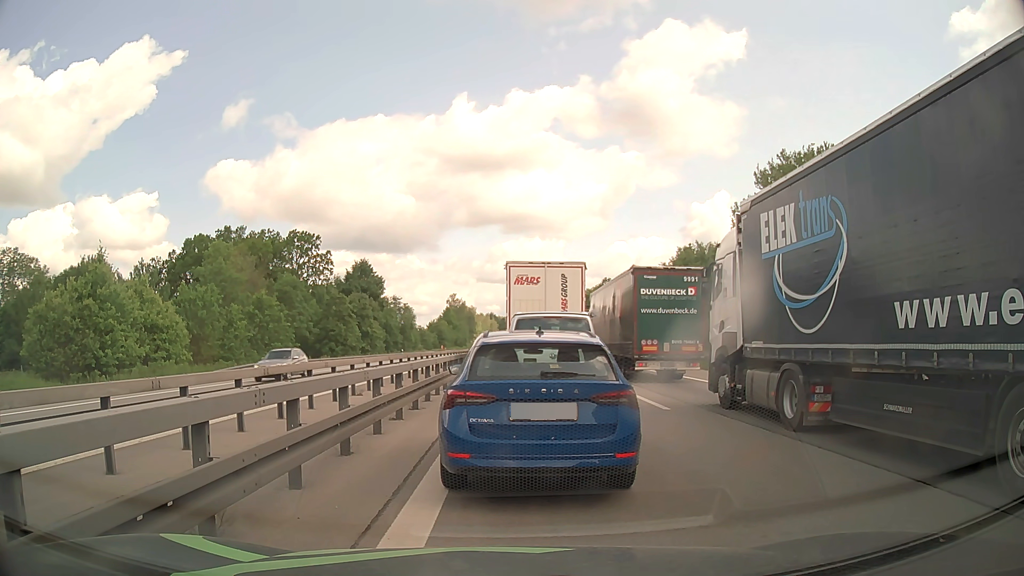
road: motorway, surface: asphalt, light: Day
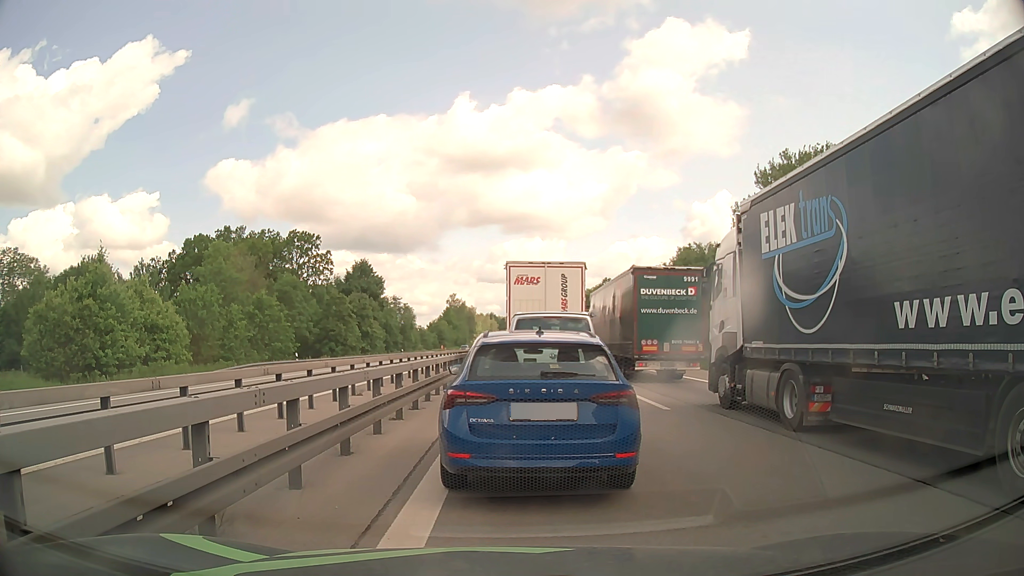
(0.0, 0.0) m; 0°
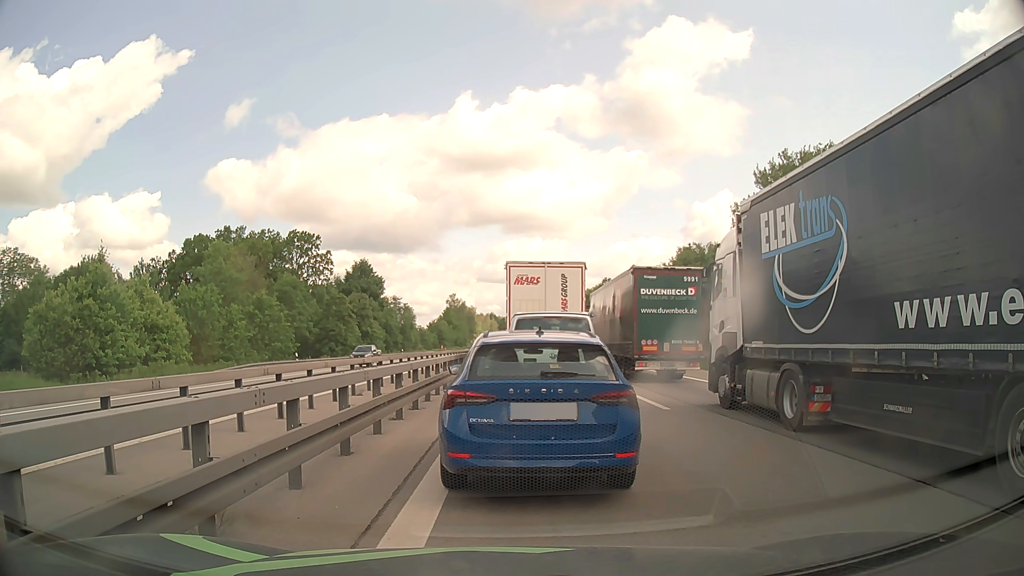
(0.0, 0.0) m; 0°
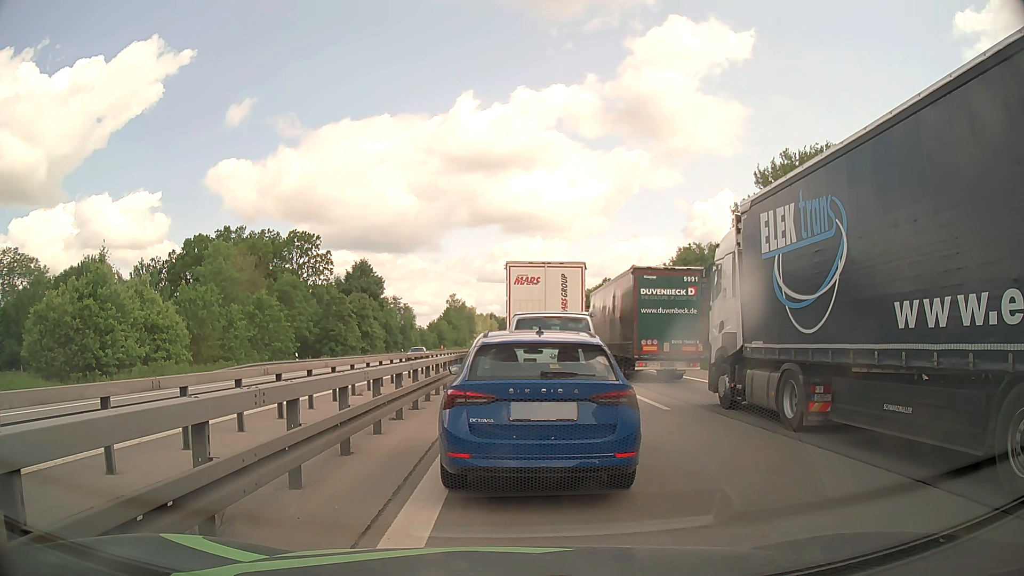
(0.0, 0.0) m; 0°
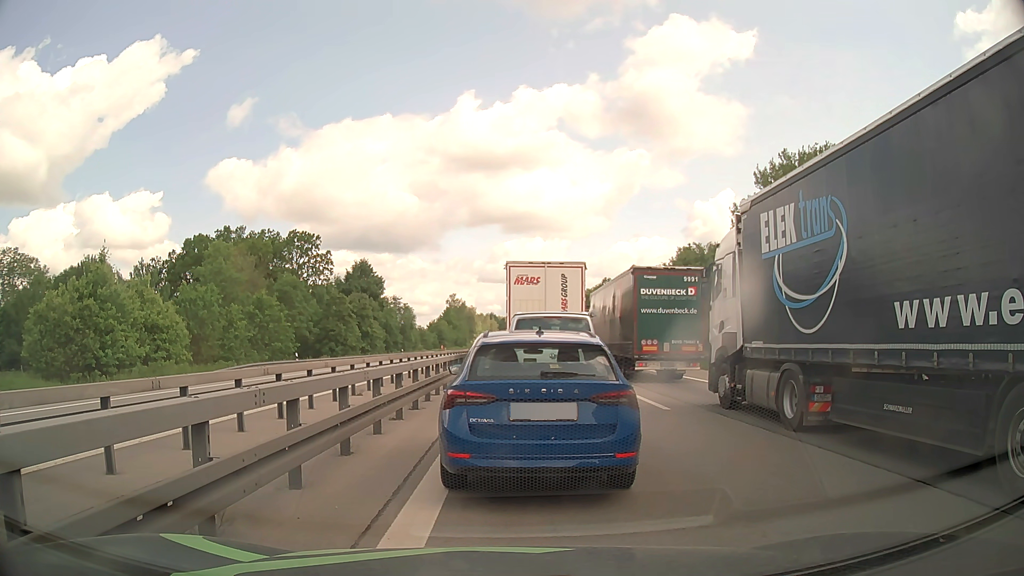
(0.0, 0.0) m; 0°
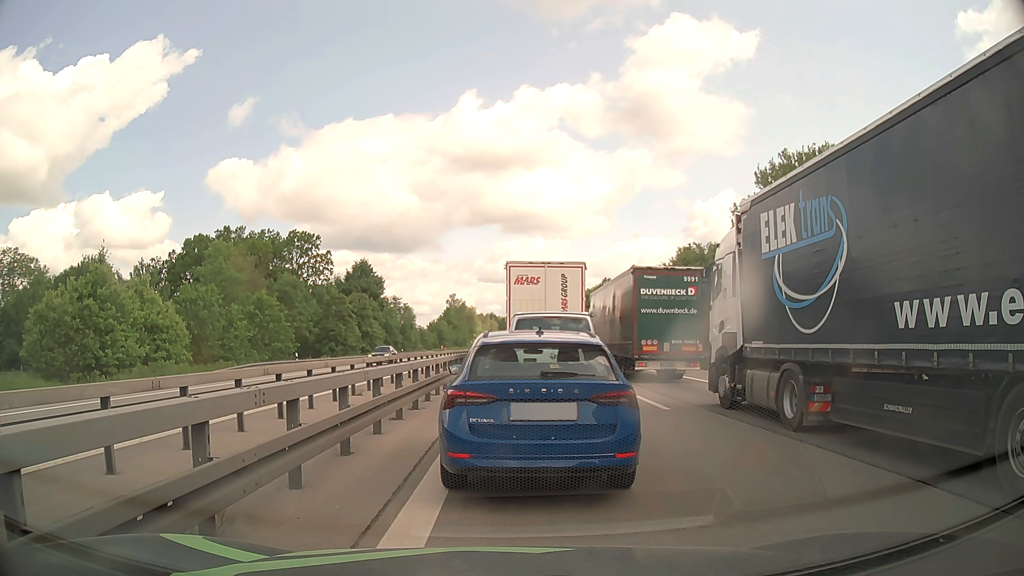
(0.0, 0.0) m; 0°
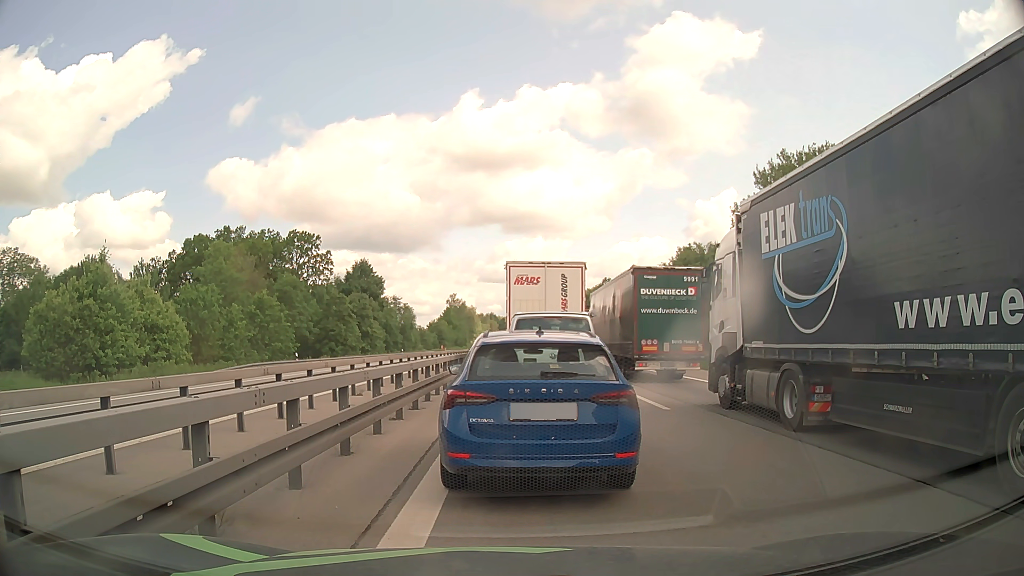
(0.0, 0.0) m; 0°
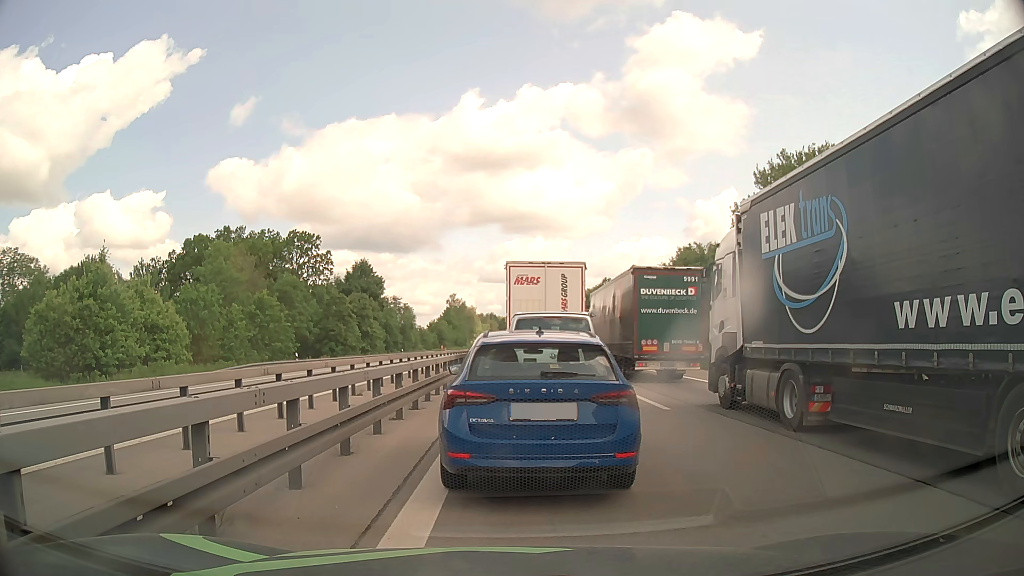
(0.0, 0.0) m; 0°
